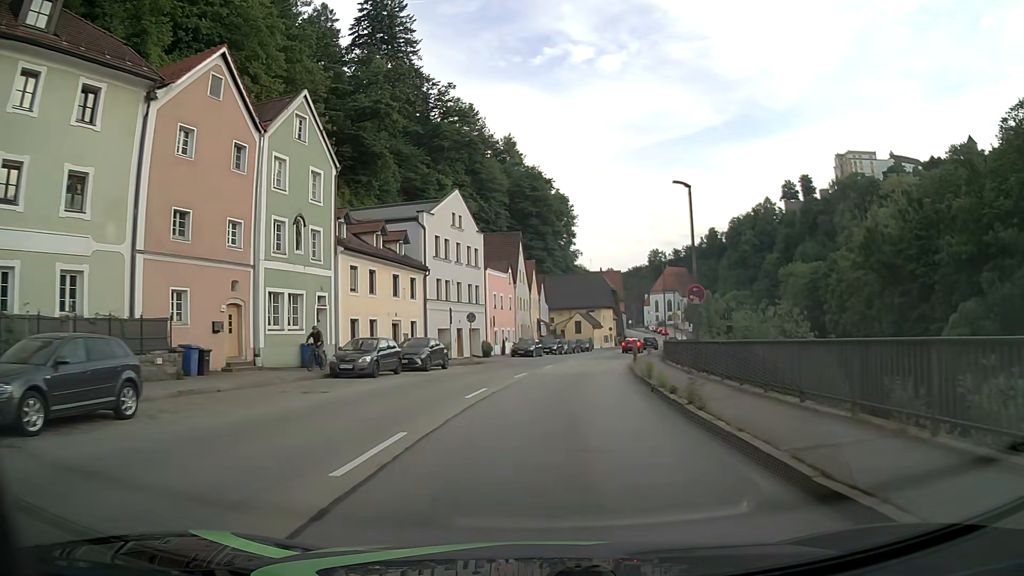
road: primary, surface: asphalt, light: Day
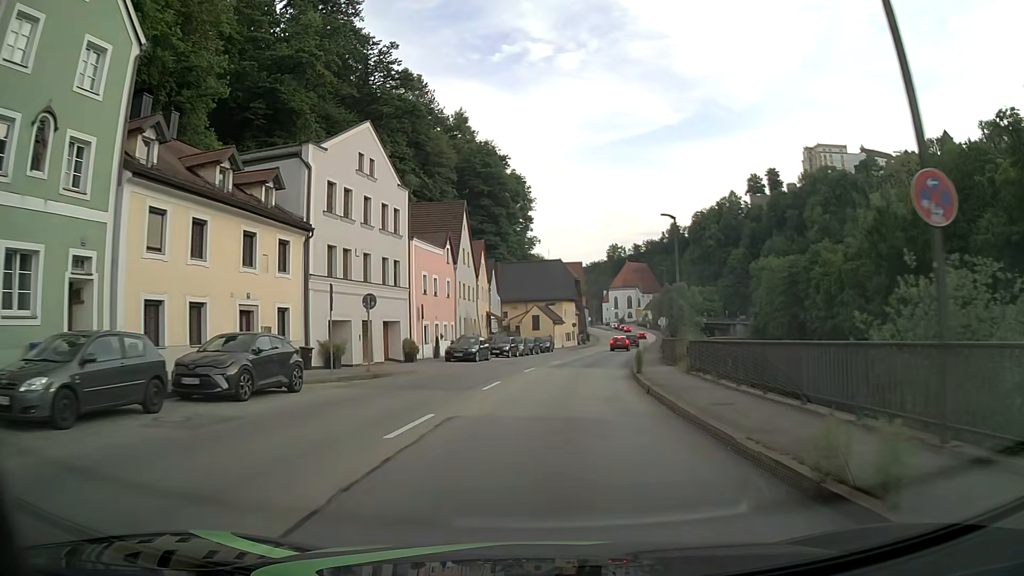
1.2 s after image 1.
(+0.6, +15.4) m; +4°
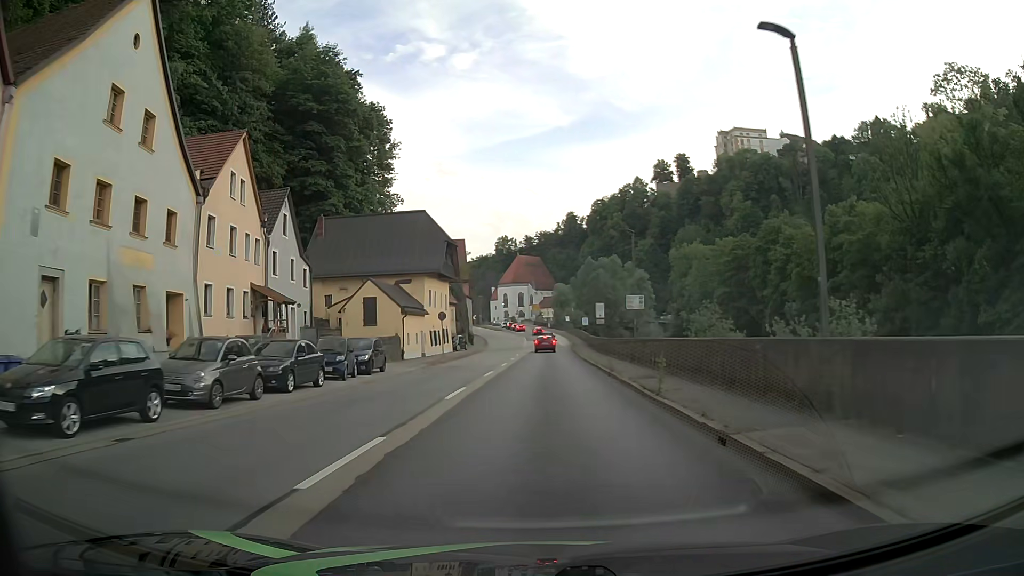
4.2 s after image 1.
(+3.1, +38.5) m; +10°
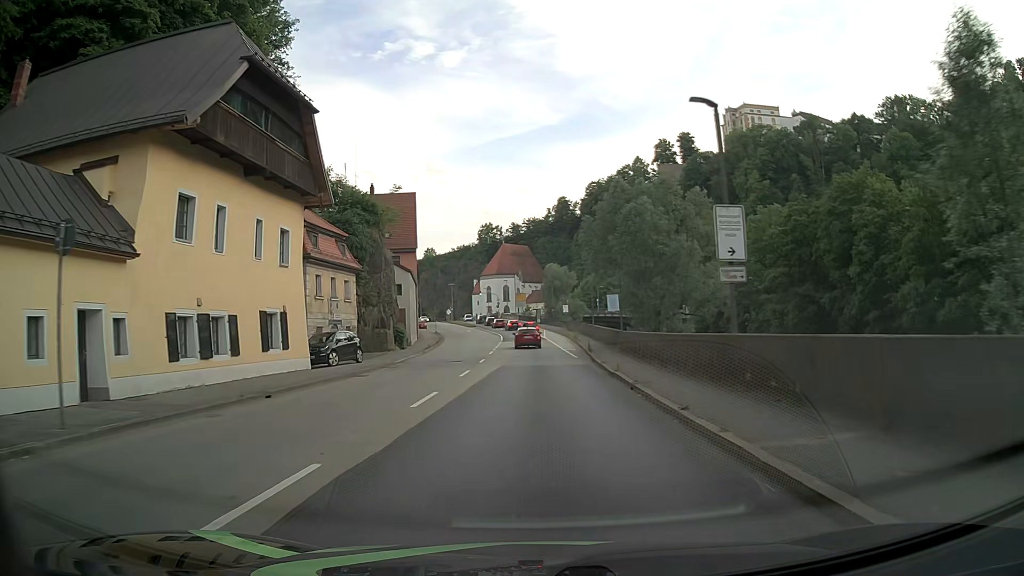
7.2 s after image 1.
(+0.5, +38.0) m; +1°
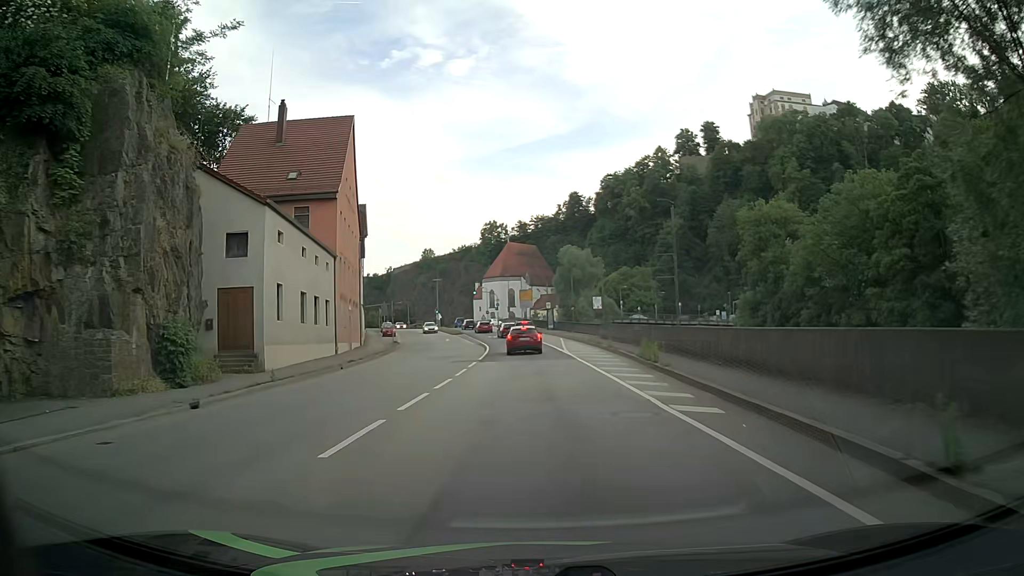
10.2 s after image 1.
(-0.3, +32.3) m; 0°
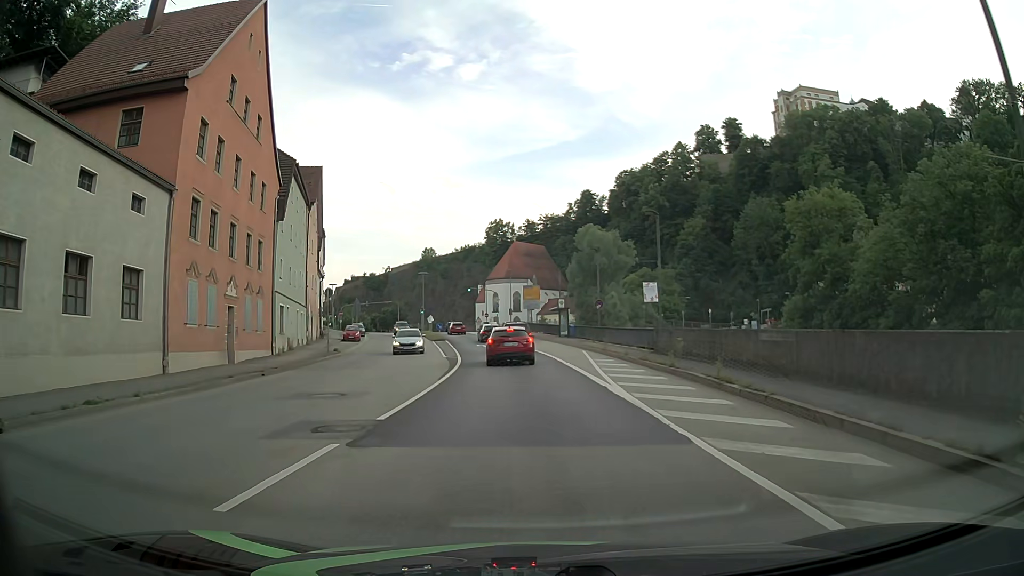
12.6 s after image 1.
(-0.3, +20.2) m; -1°
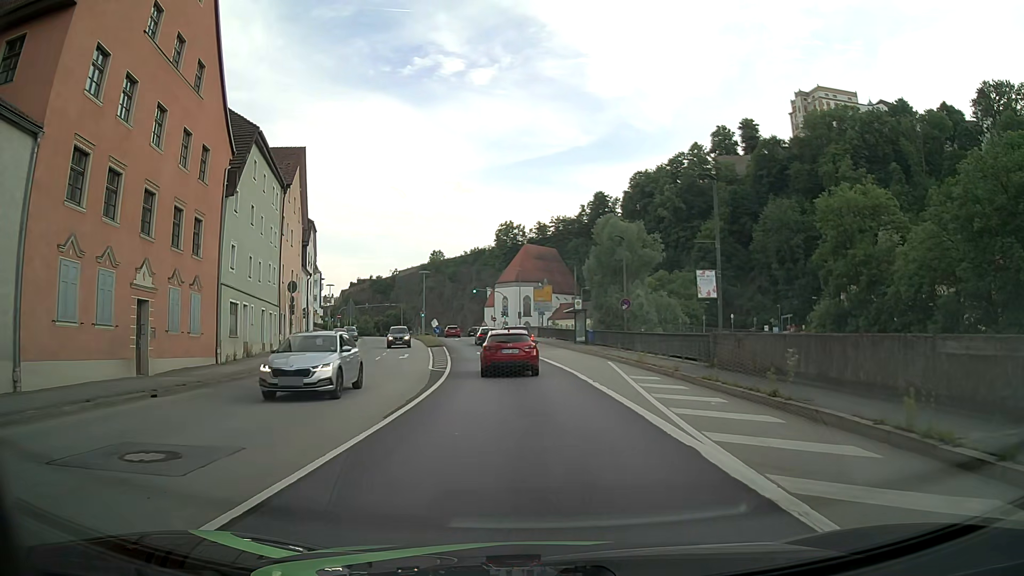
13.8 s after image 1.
(0.0, +7.7) m; -1°
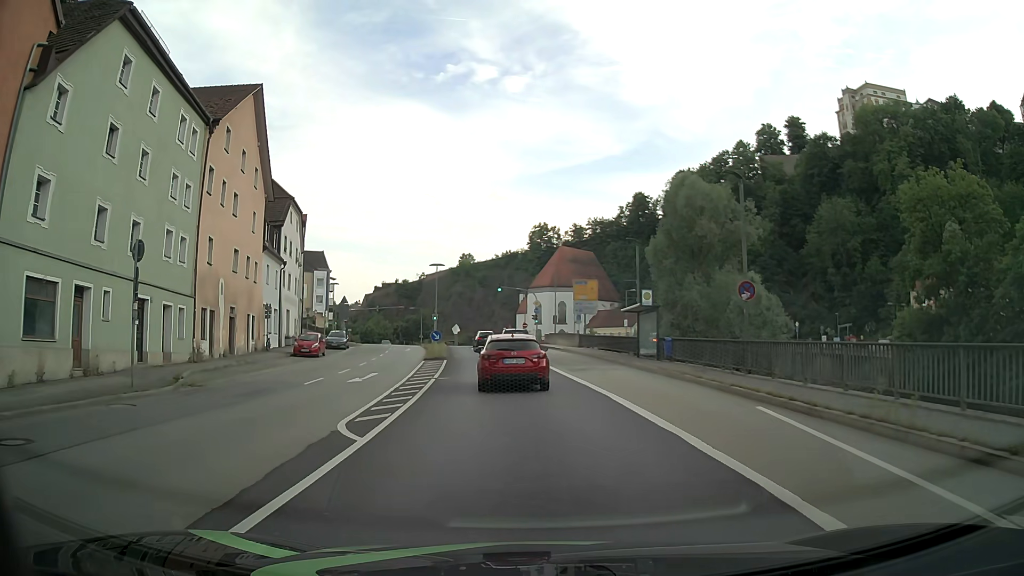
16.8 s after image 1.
(-0.4, +16.0) m; -3°
(0, +10) (-1, +20) (-2, +30) (-3, +40) (-4, +50) (-6, +60) (-7, +70) (-4, +79) (+1, +87) (+10, +93) m
